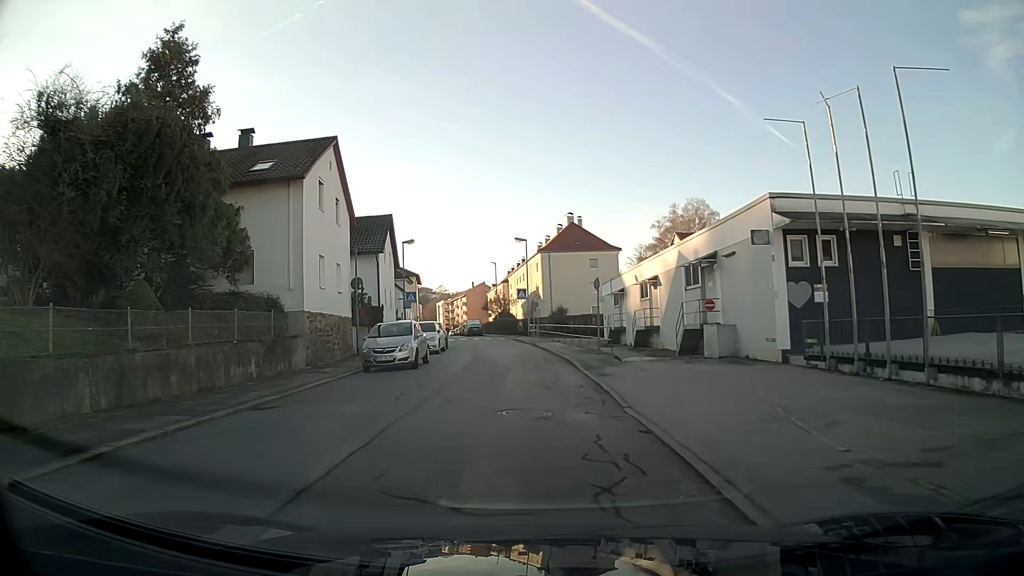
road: residential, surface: asphalt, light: Day
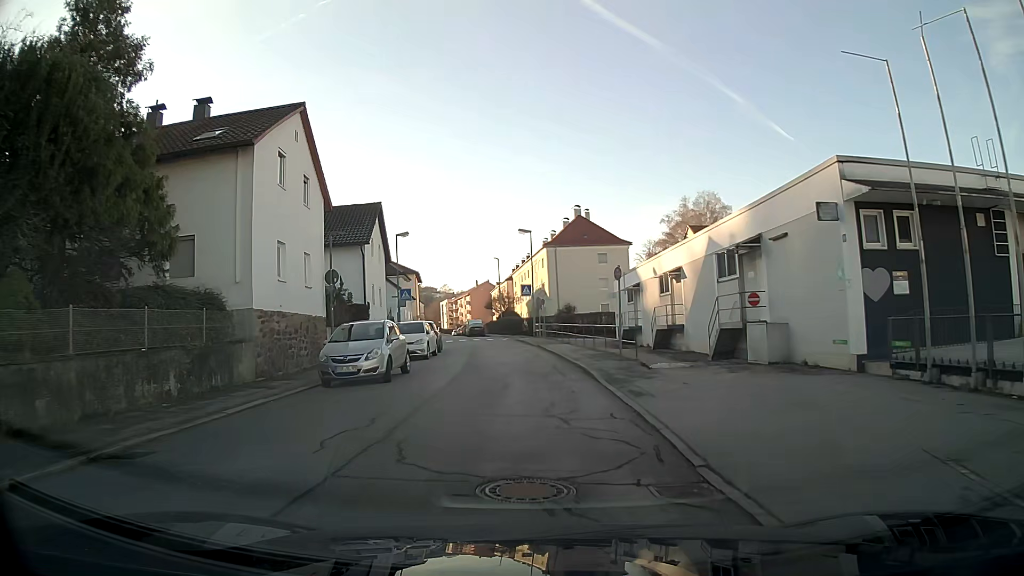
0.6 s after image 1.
(0.0, +4.6) m; 0°
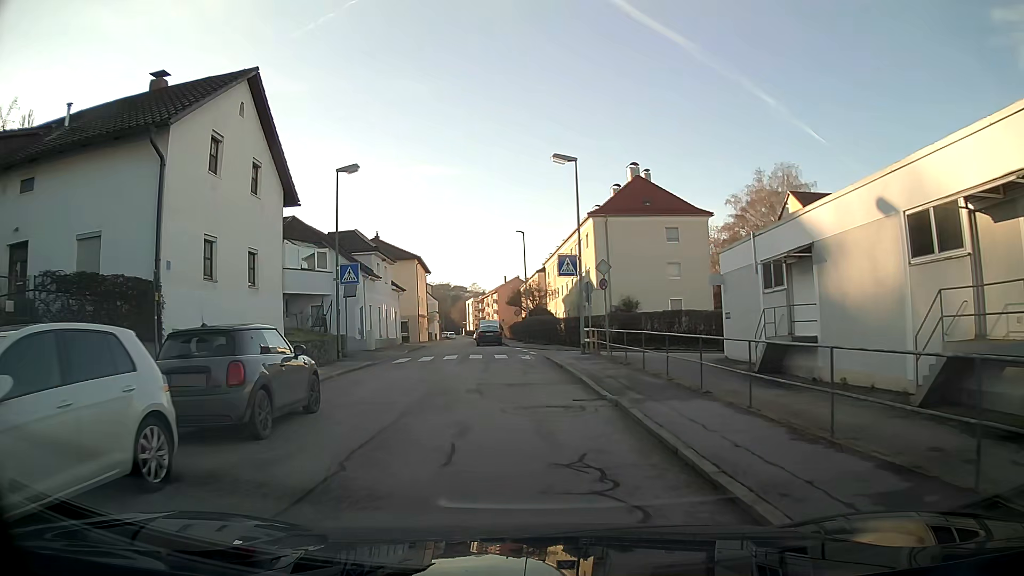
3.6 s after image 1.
(-0.7, +22.7) m; -3°
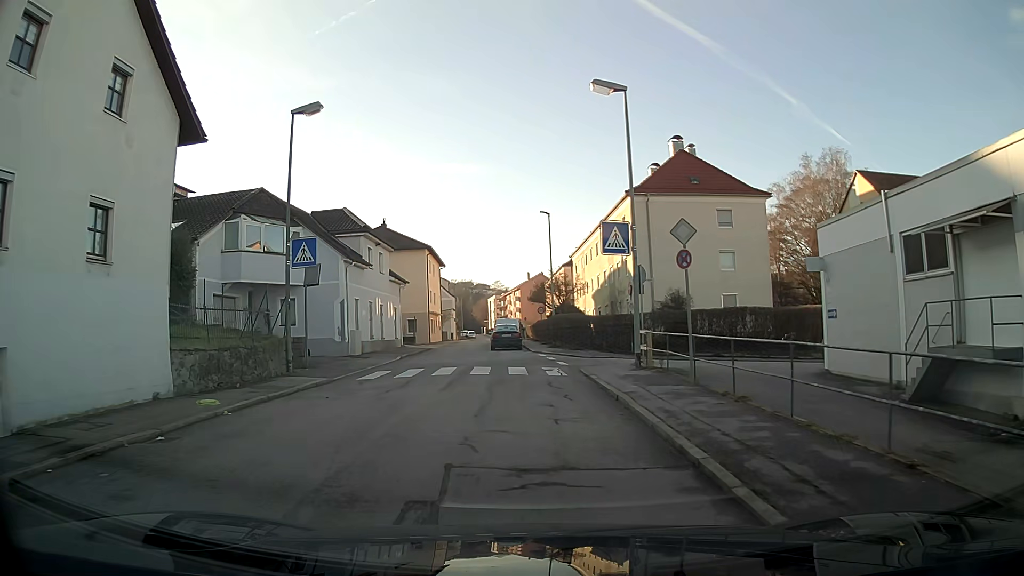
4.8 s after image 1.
(-0.1, +8.4) m; -1°
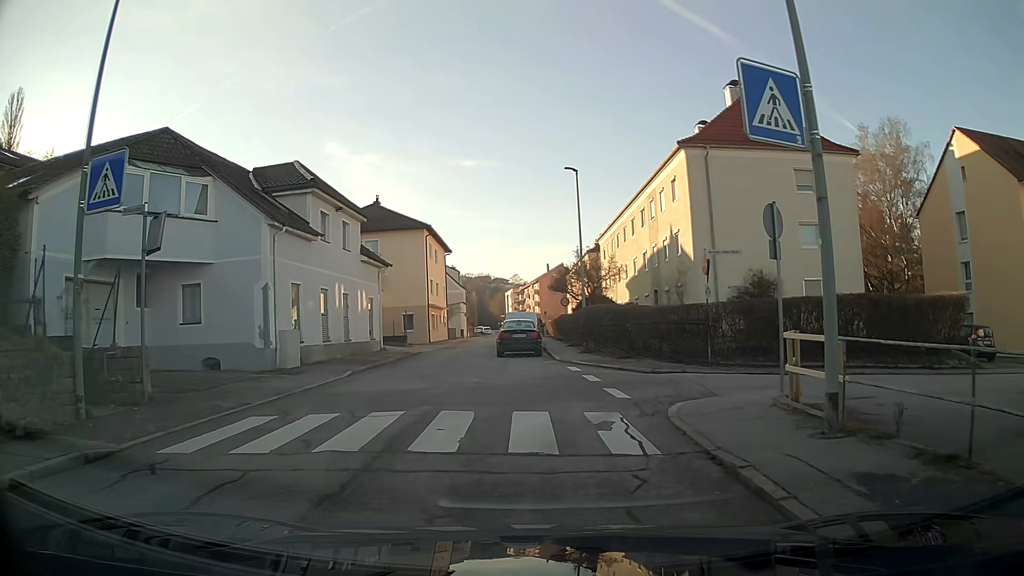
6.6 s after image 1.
(-0.2, +10.9) m; -2°
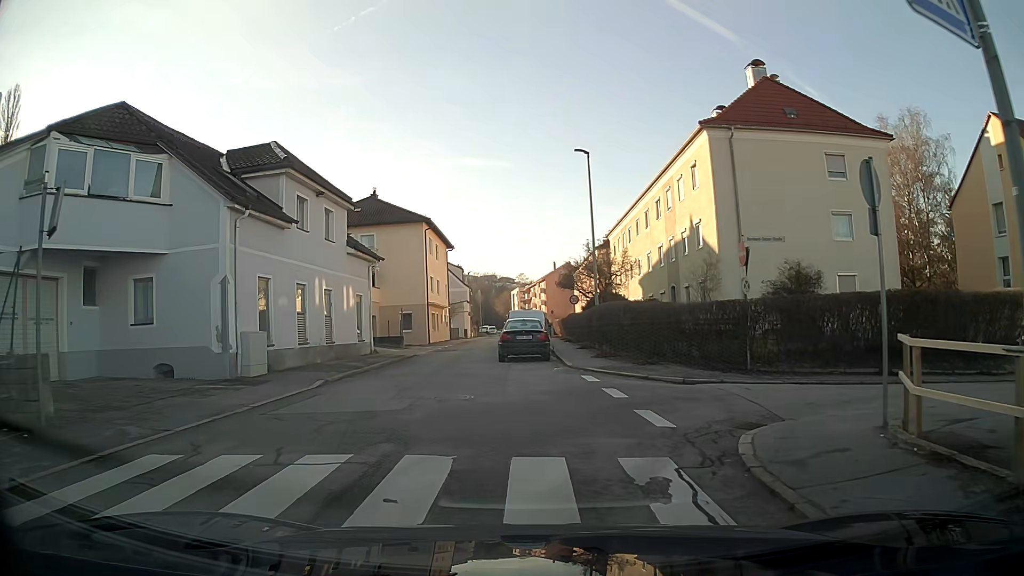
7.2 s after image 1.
(0.0, +3.2) m; -1°
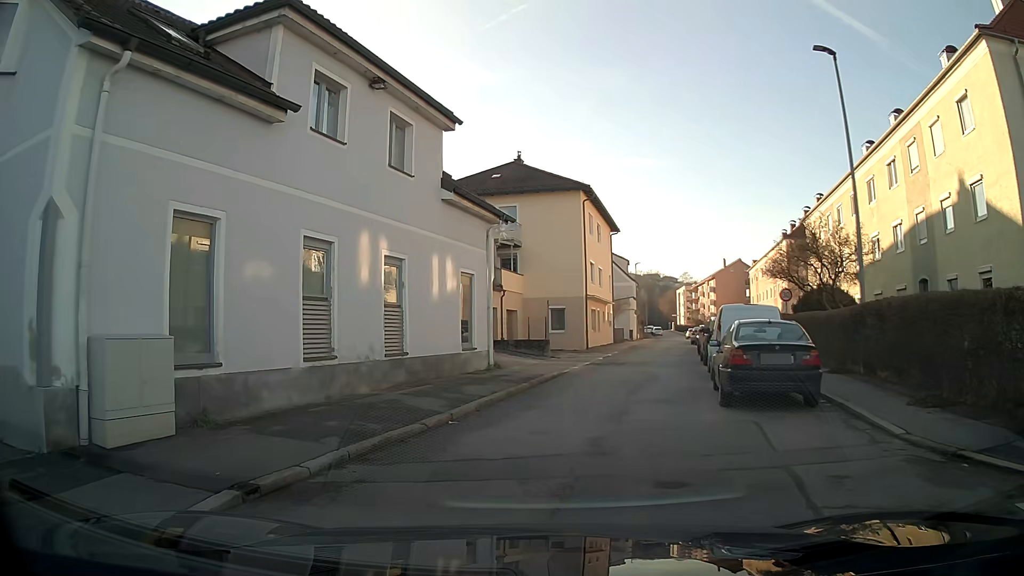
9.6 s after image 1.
(-1.3, +11.4) m; -12°
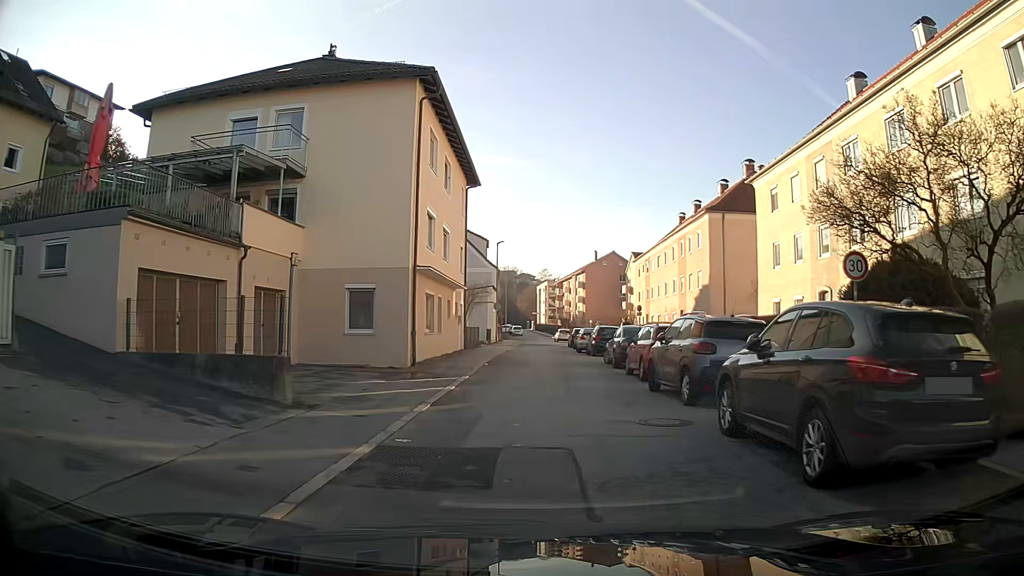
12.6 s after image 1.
(+2.0, +17.1) m; +12°
(0, +10) (0, +20) (0, +30) (0, +40) (0, +50) (0, +60) (0, +70) (0, +80) (+5, +89) (+14, +93) m
